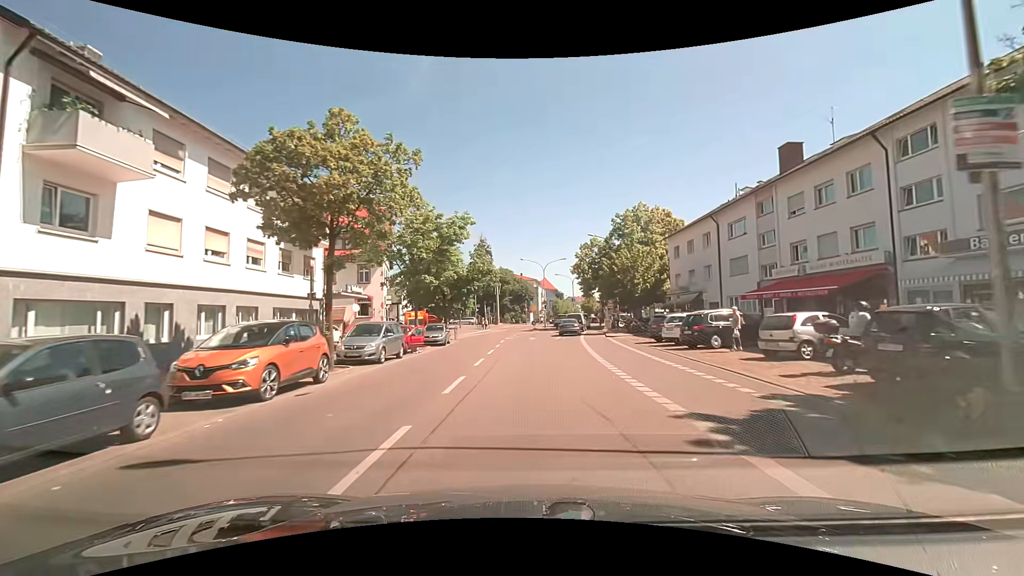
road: tertiary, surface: asphalt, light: Day
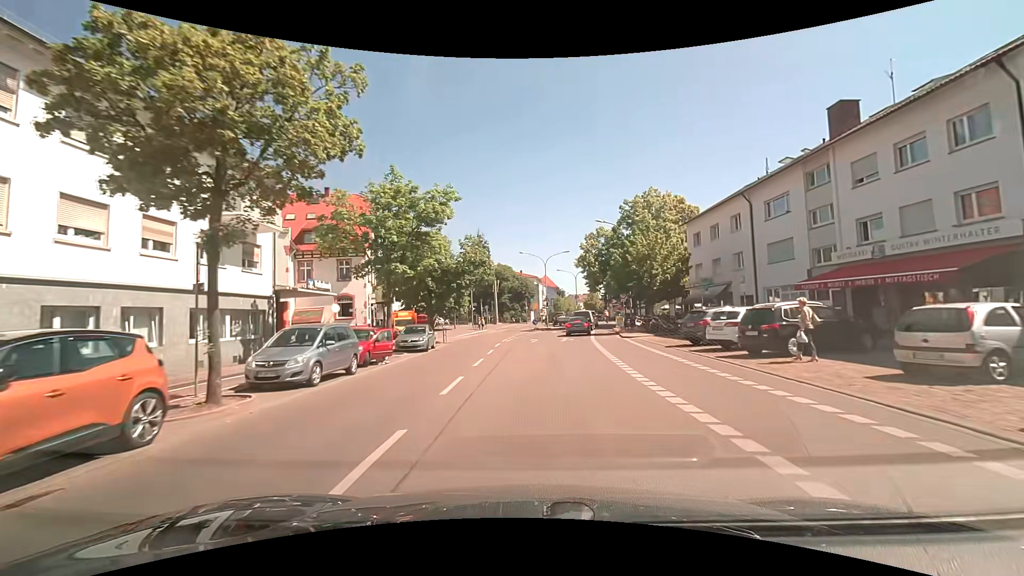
(0.0, +6.0) m; 0°
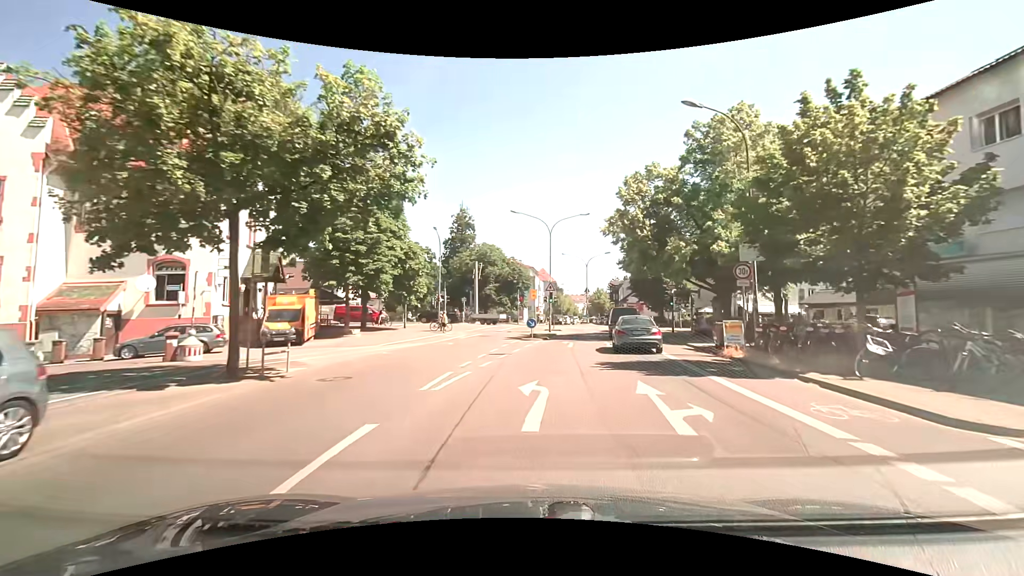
(-0.2, +24.1) m; 0°
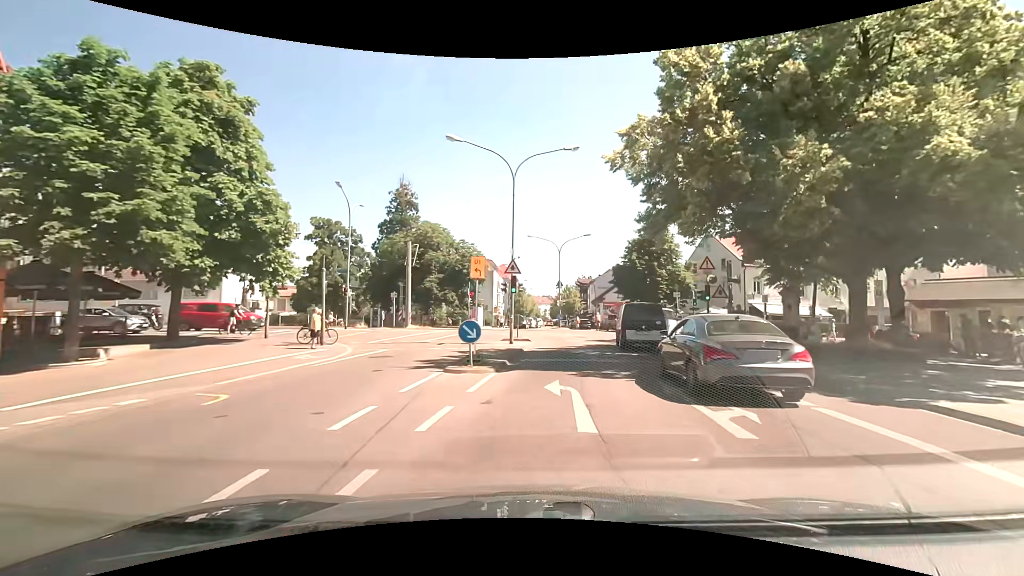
(+0.5, +16.7) m; +4°
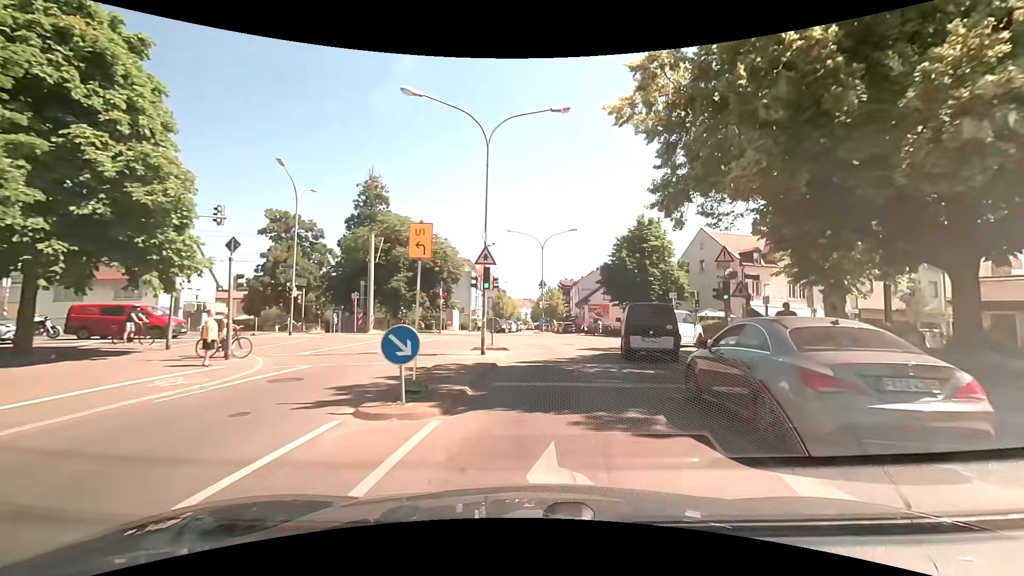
(+0.2, +5.2) m; +2°
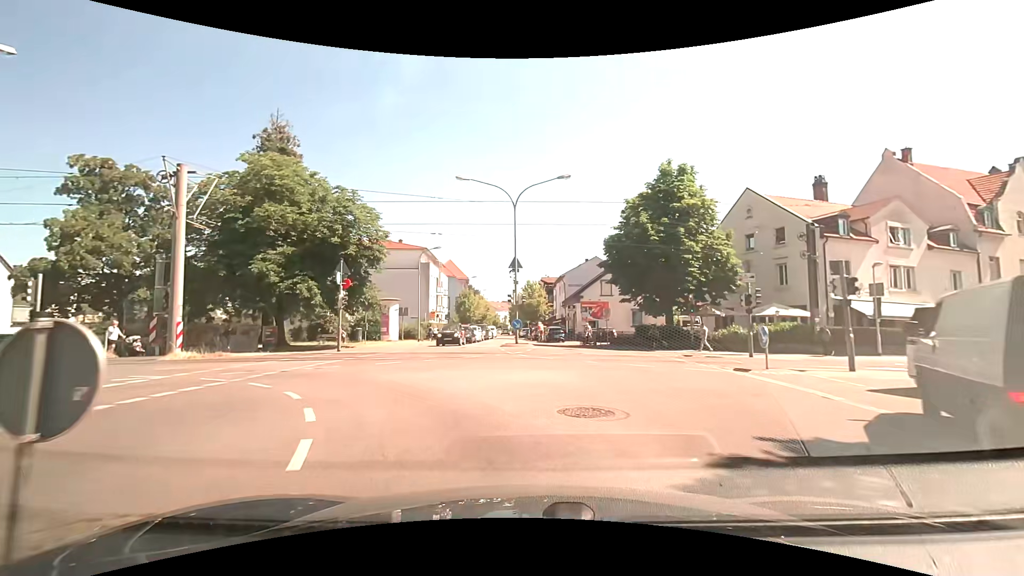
(+1.0, +18.2) m; +3°
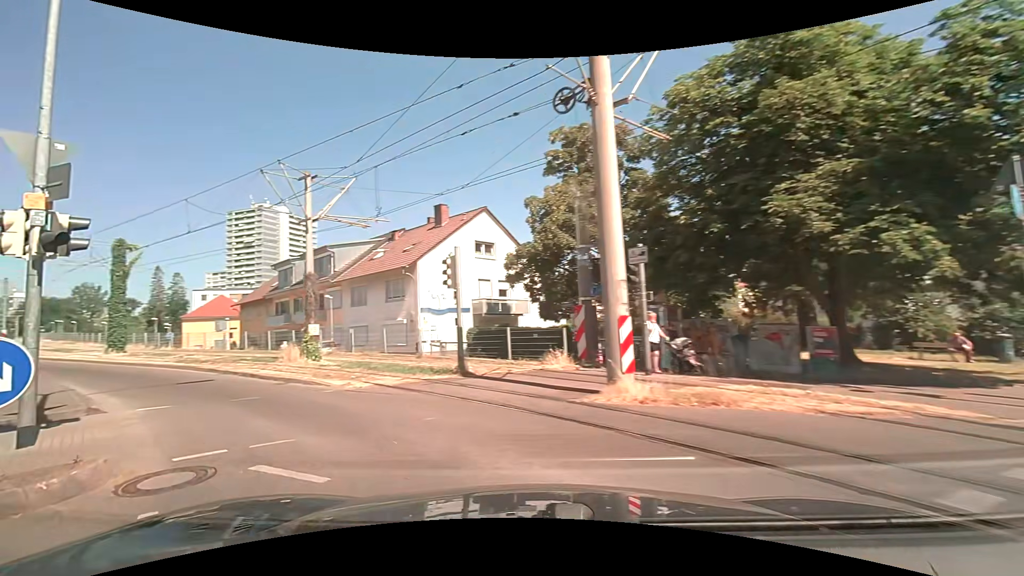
(-6.0, +13.2) m; -58°
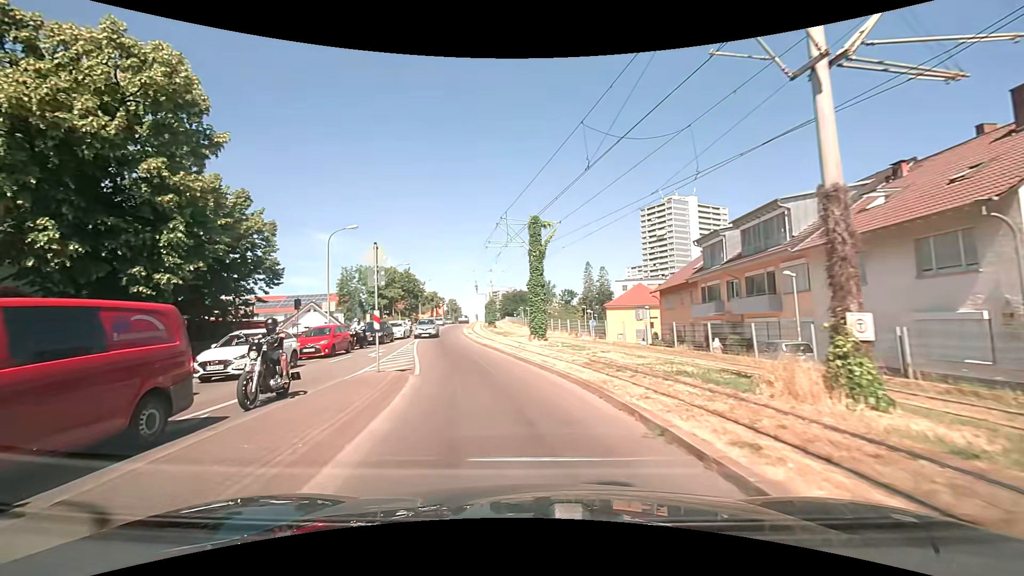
(-5.0, +10.8) m; -44°
(-1, +10) (-2, +20) (-4, +30) (-6, +40) (-7, +49) (-8, +59) (-9, +69) (-9, +79) (-10, +89) (-11, +99) m
